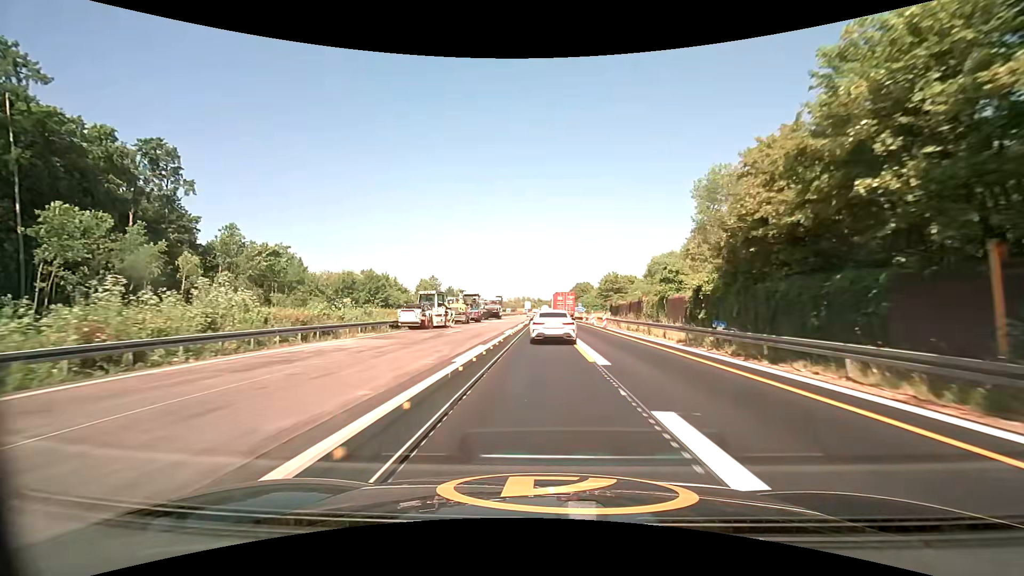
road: motorway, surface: asphalt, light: Day
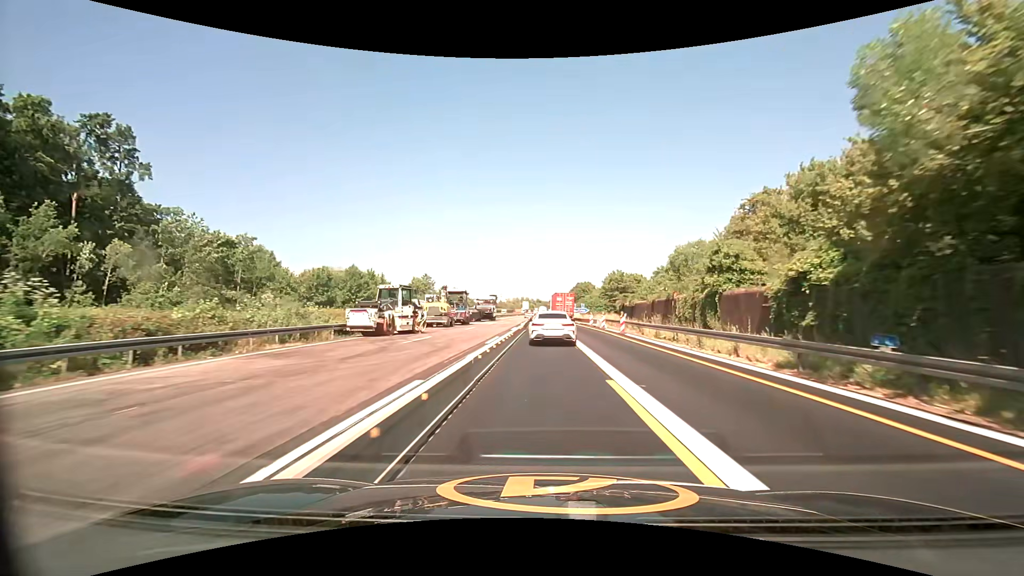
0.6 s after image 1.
(0.0, +9.9) m; 0°
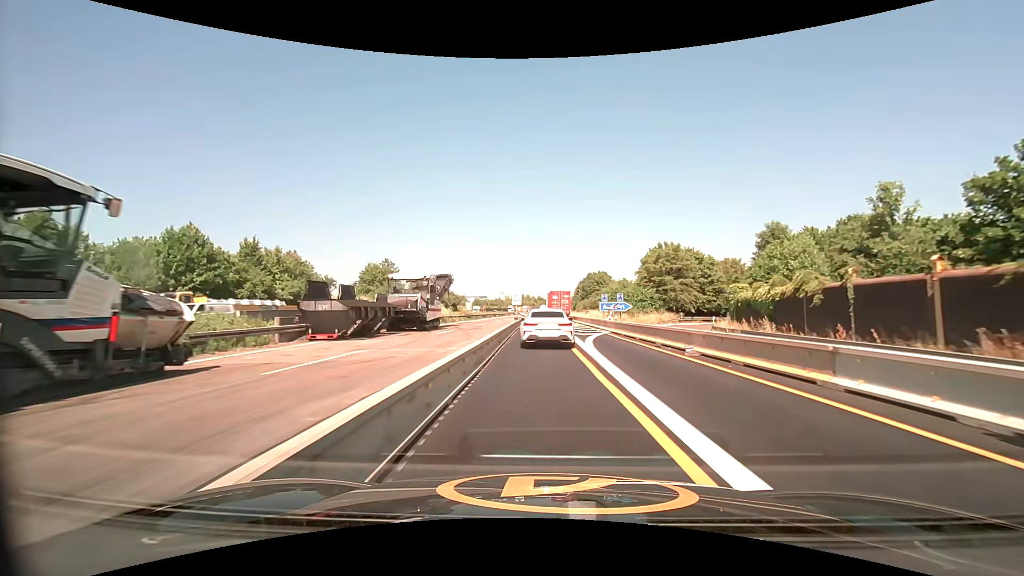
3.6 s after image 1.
(+0.1, +46.8) m; 0°
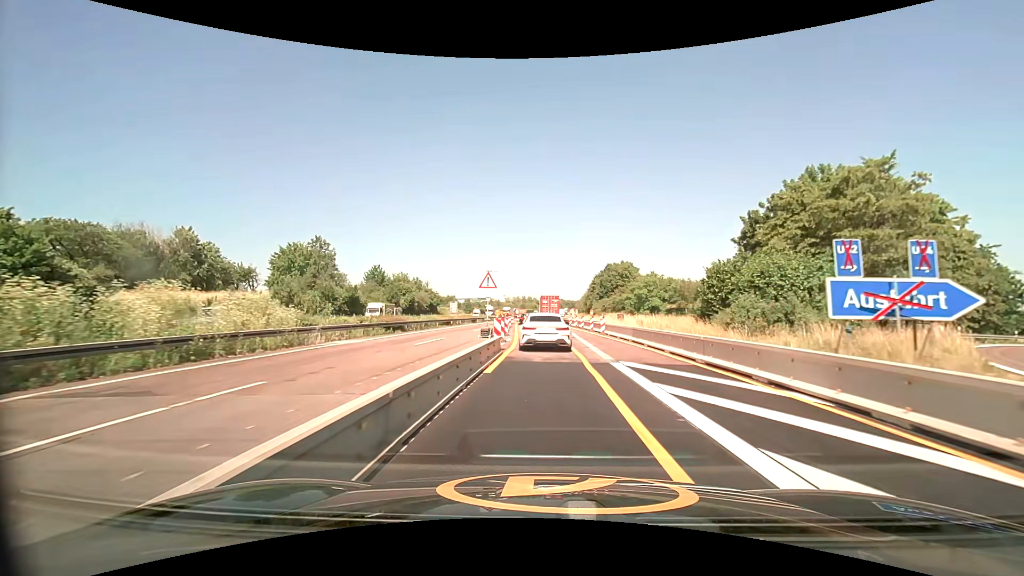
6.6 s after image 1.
(-0.3, +42.5) m; 0°
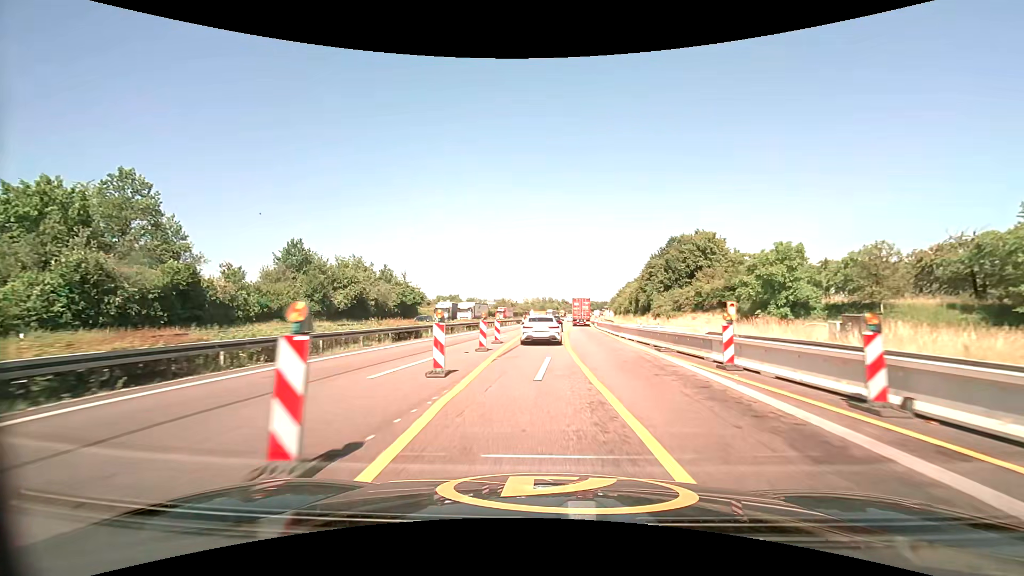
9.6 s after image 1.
(-0.7, +47.4) m; -2°
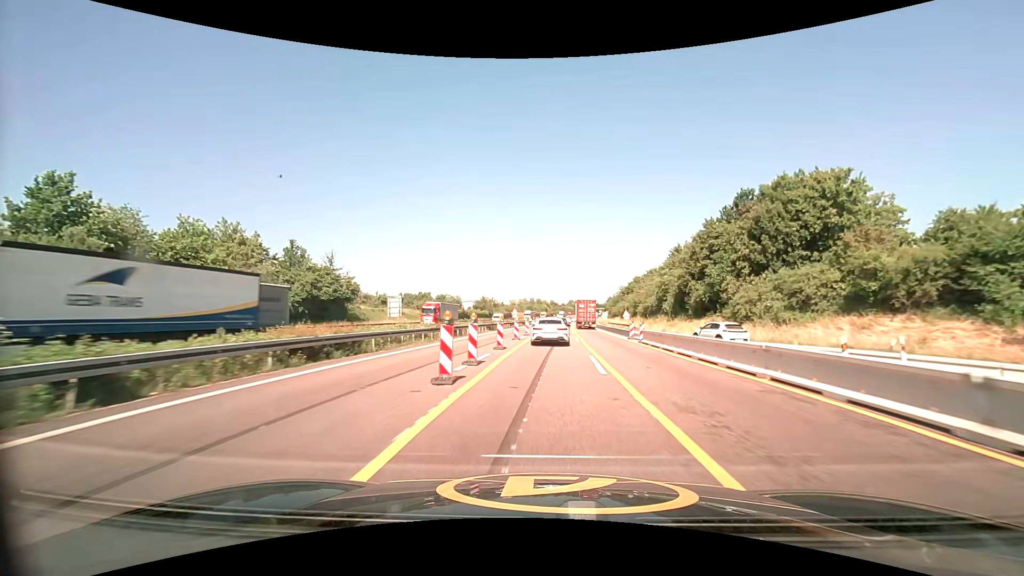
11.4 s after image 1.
(+0.1, +34.4) m; +1°
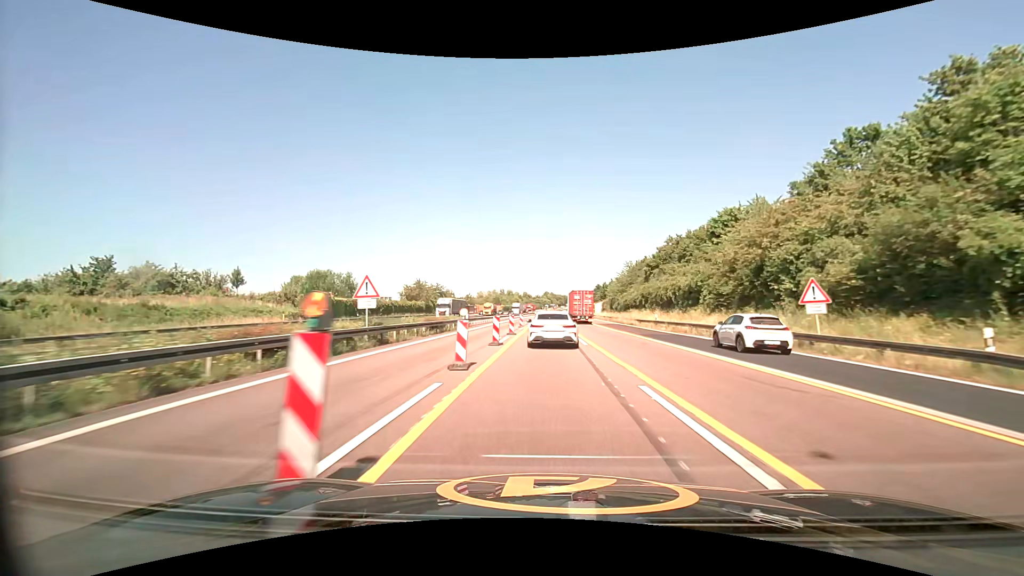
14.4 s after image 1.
(+2.0, +62.8) m; +3°
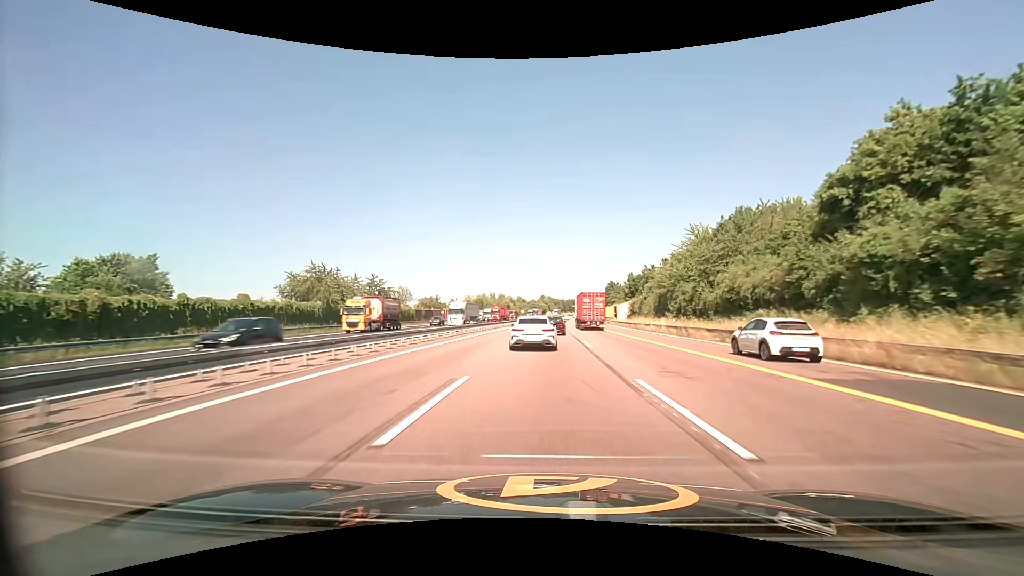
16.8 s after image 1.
(+0.5, +52.5) m; +1°
(0, +10) (0, +20) (0, +30) (0, +40) (0, +50) (0, +60) (0, +70) (0, +80) (0, +90) (0, +100) m
